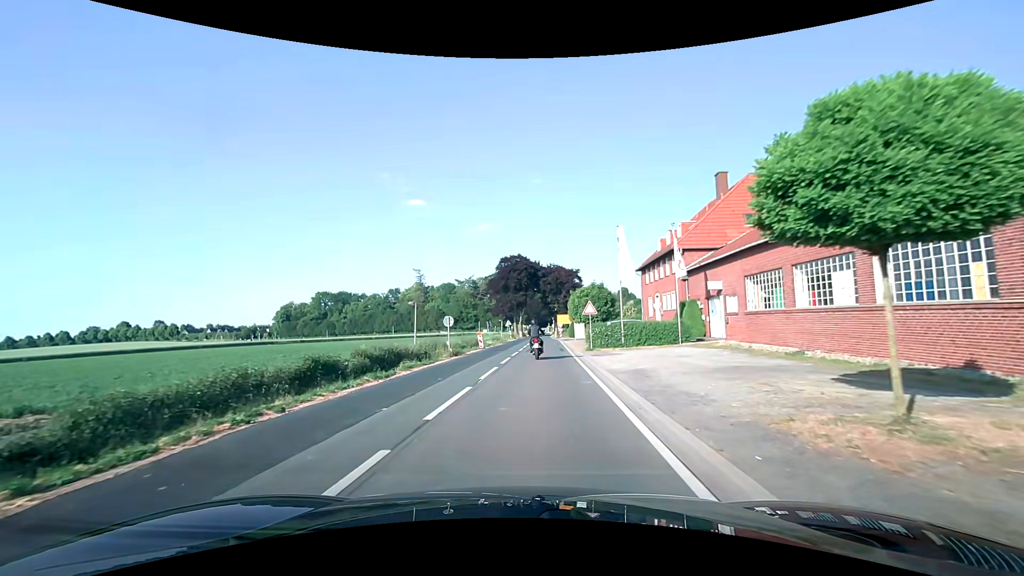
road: secondary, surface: asphalt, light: Day
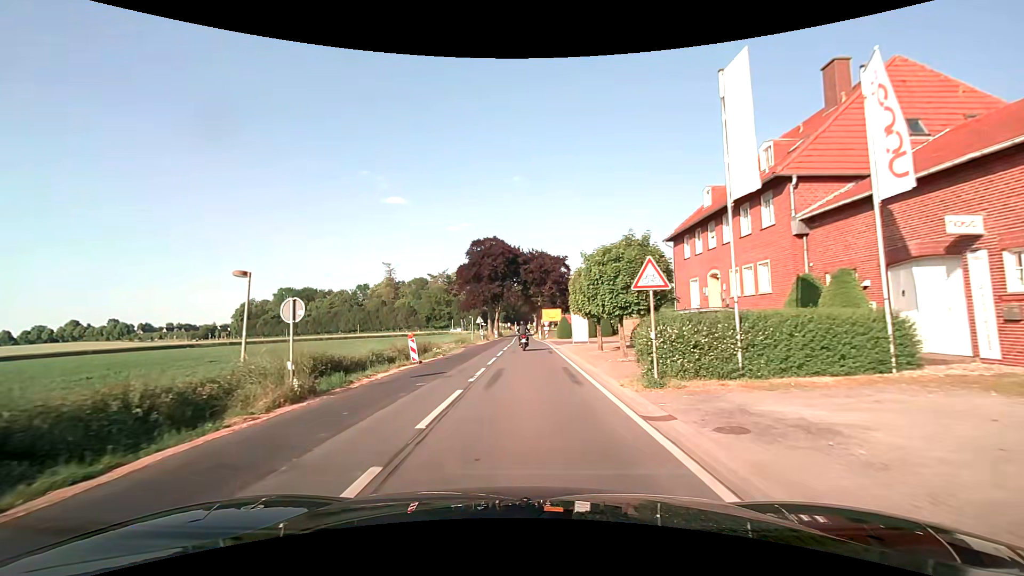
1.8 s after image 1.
(+0.4, +18.8) m; +2°
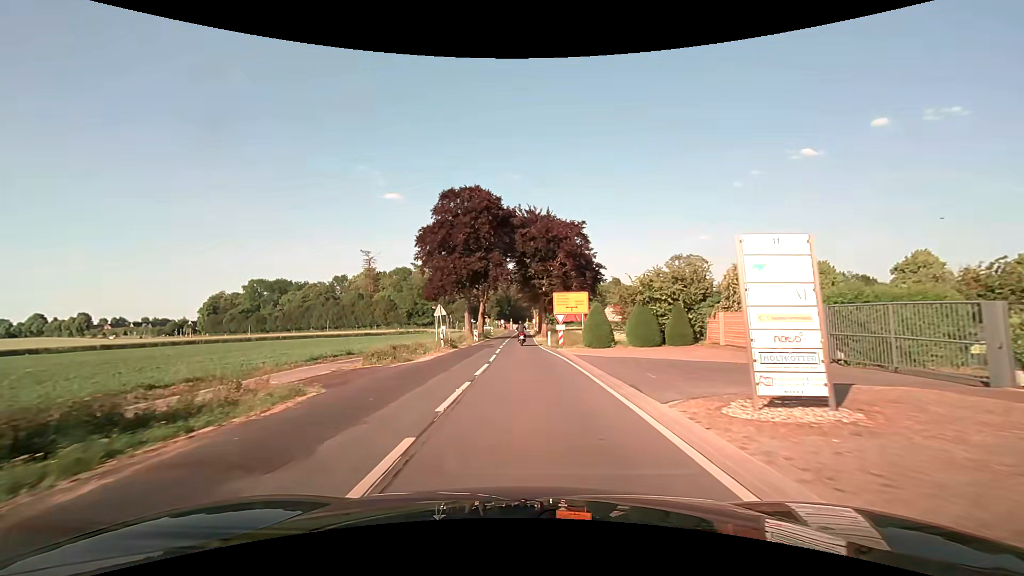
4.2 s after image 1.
(0.0, +28.9) m; 0°
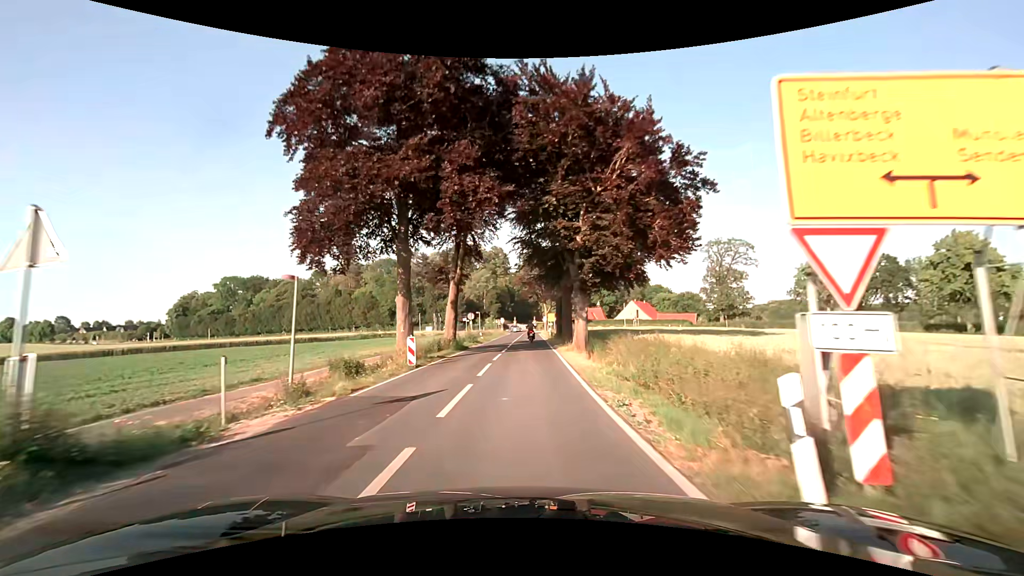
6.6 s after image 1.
(-0.2, +30.2) m; -1°
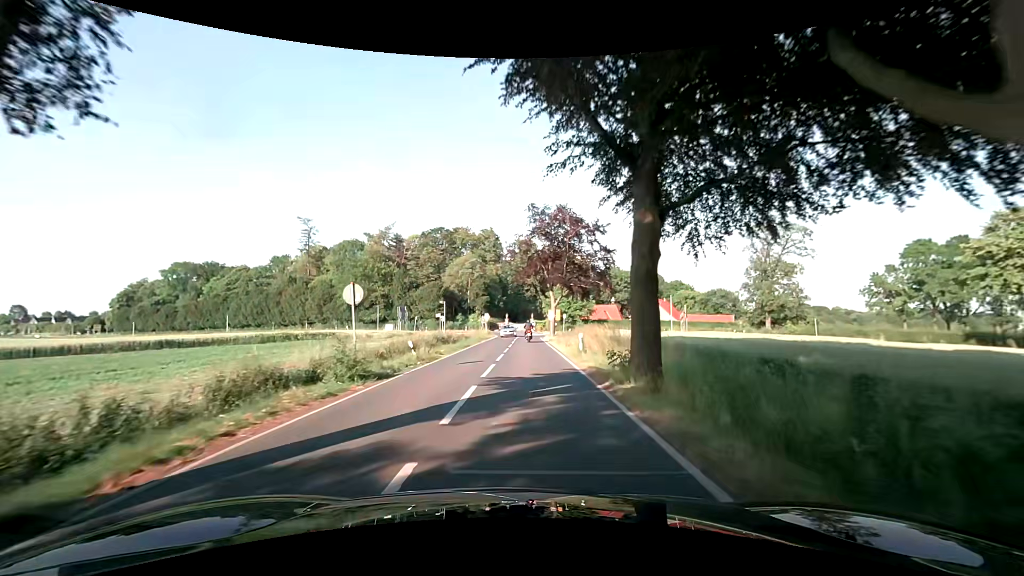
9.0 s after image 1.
(+0.1, +30.6) m; 0°
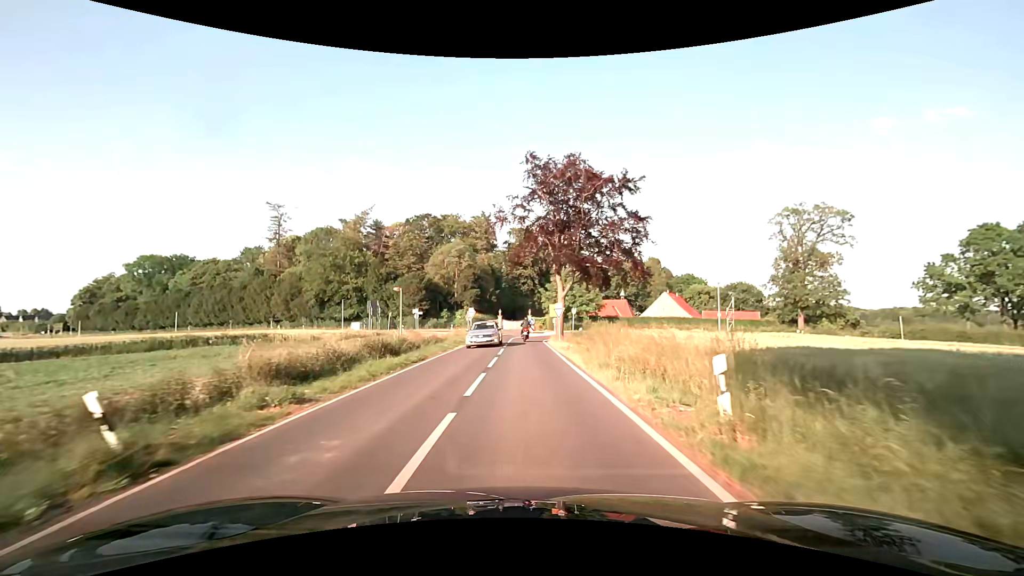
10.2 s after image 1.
(0.0, +15.3) m; 0°
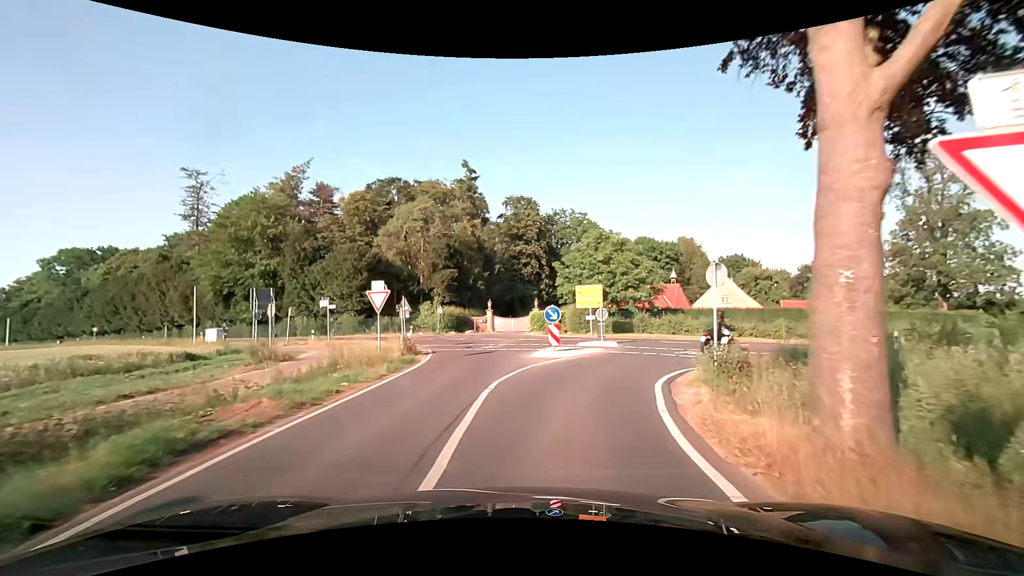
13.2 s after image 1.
(+0.1, +32.6) m; 0°
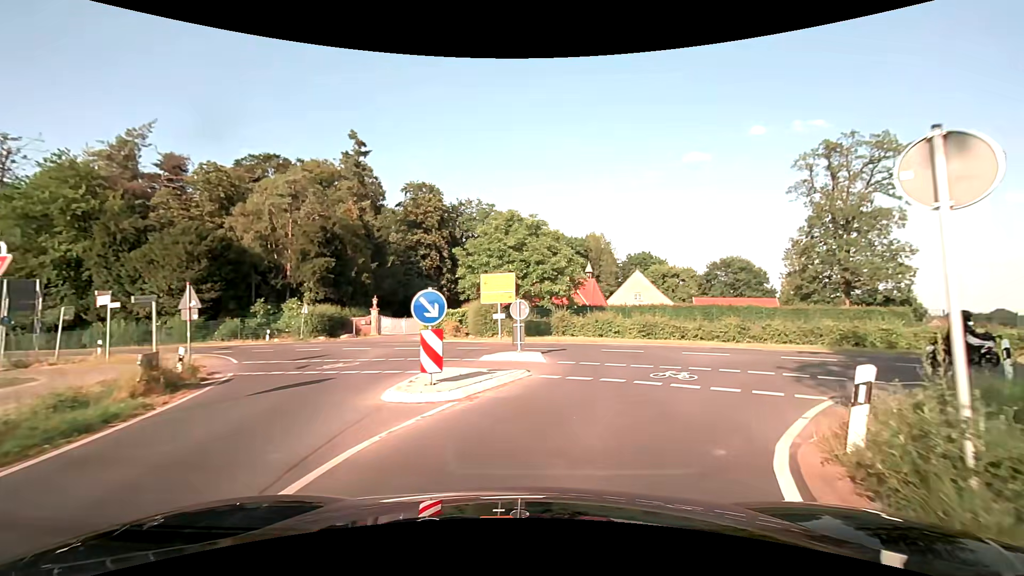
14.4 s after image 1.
(+0.7, +9.3) m; +11°
(+1, +10) (+3, +20) (-2, +28) (-10, +33) (-20, +37) (-29, +39) (-39, +43) (-48, +46) (-57, +50) (-67, +54) m
